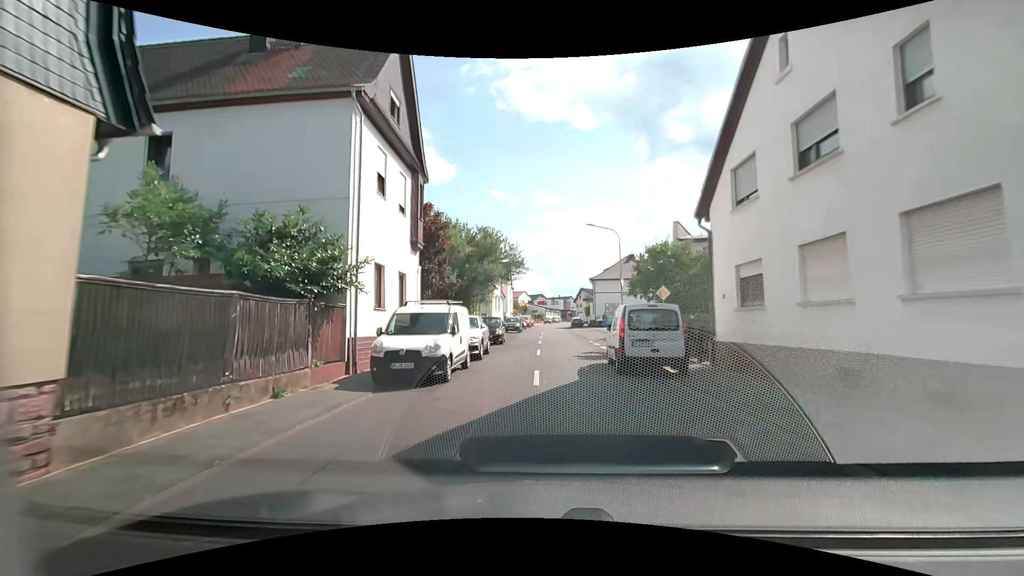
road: secondary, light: Day
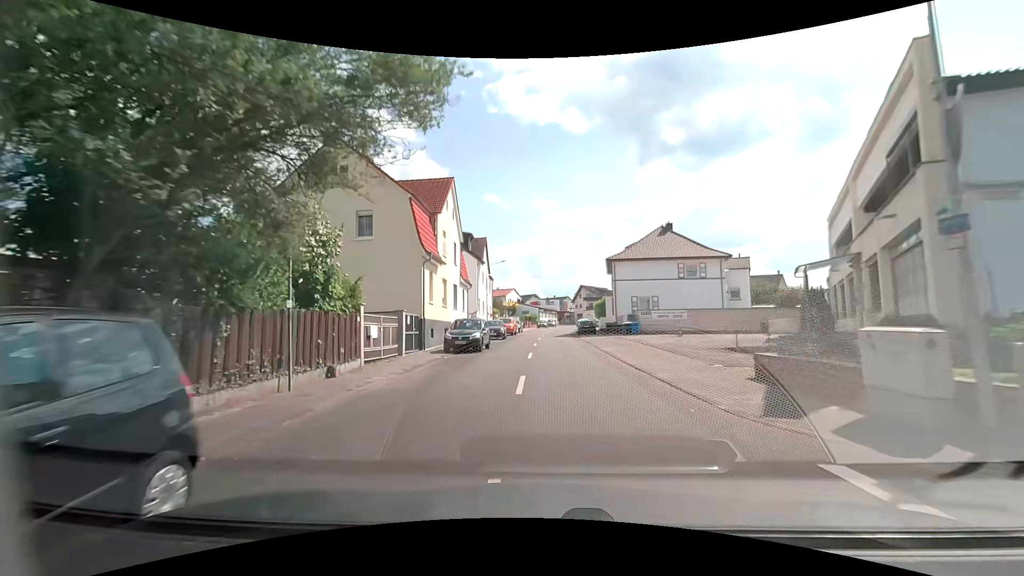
(0.0, +27.0) m; 0°
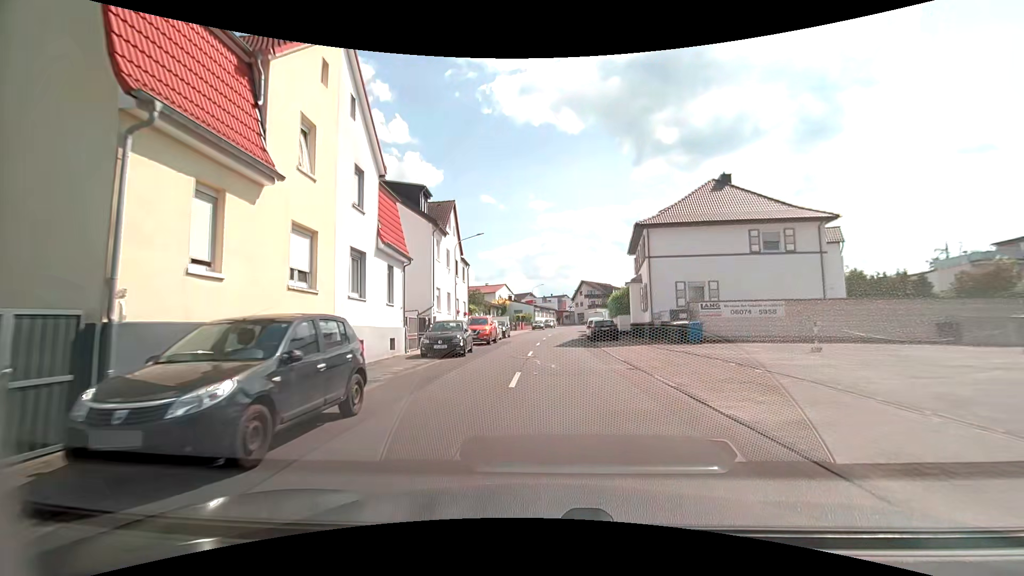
(+0.1, +17.5) m; +1°
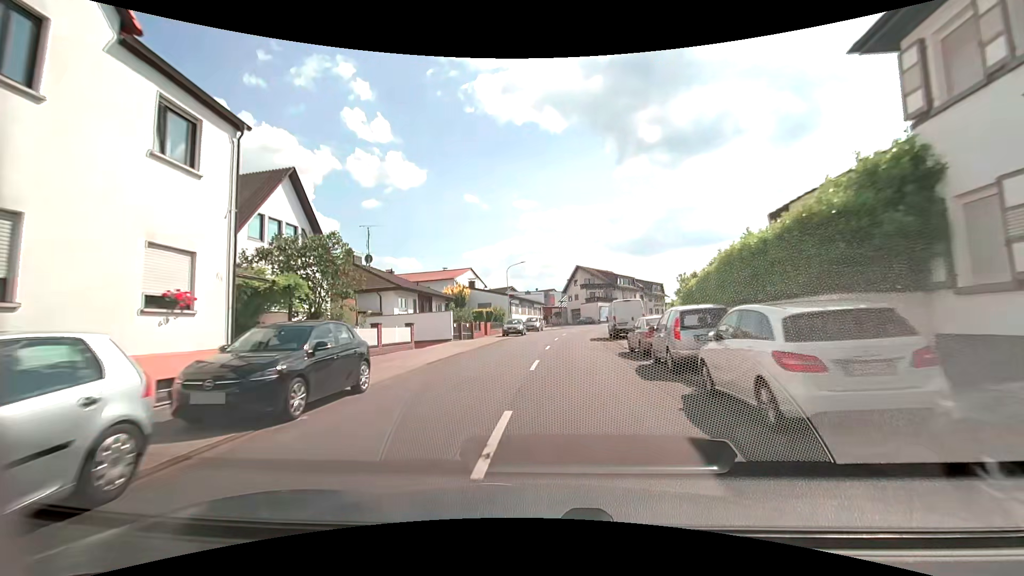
(+0.4, +33.0) m; +2°
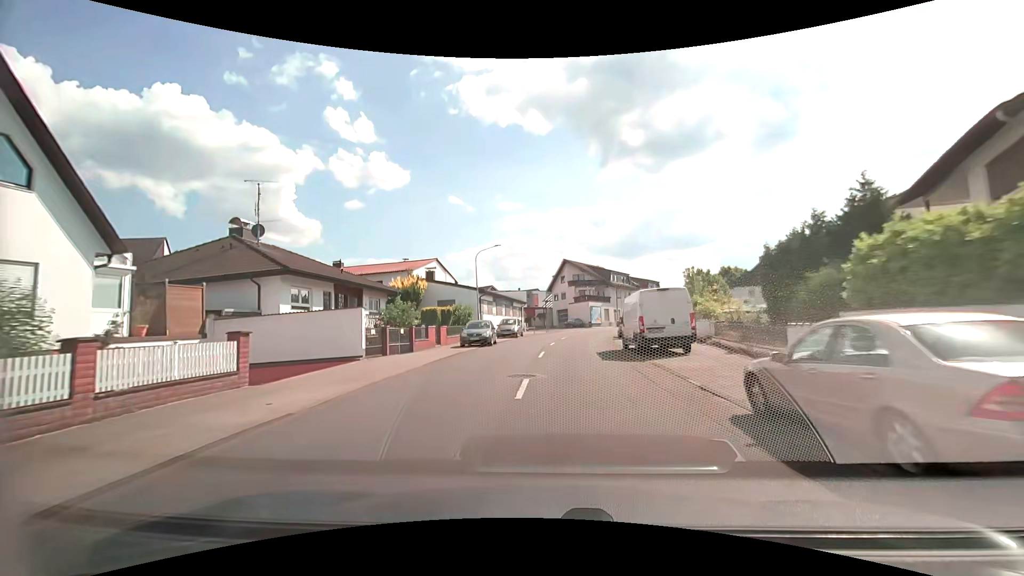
(0.0, +13.6) m; +1°
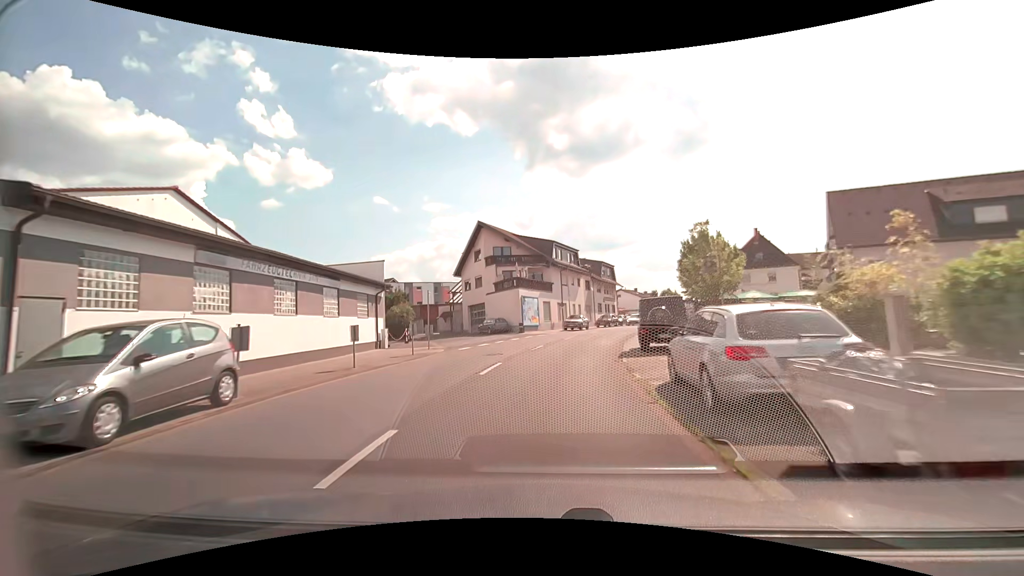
(+2.7, +33.3) m; +9°
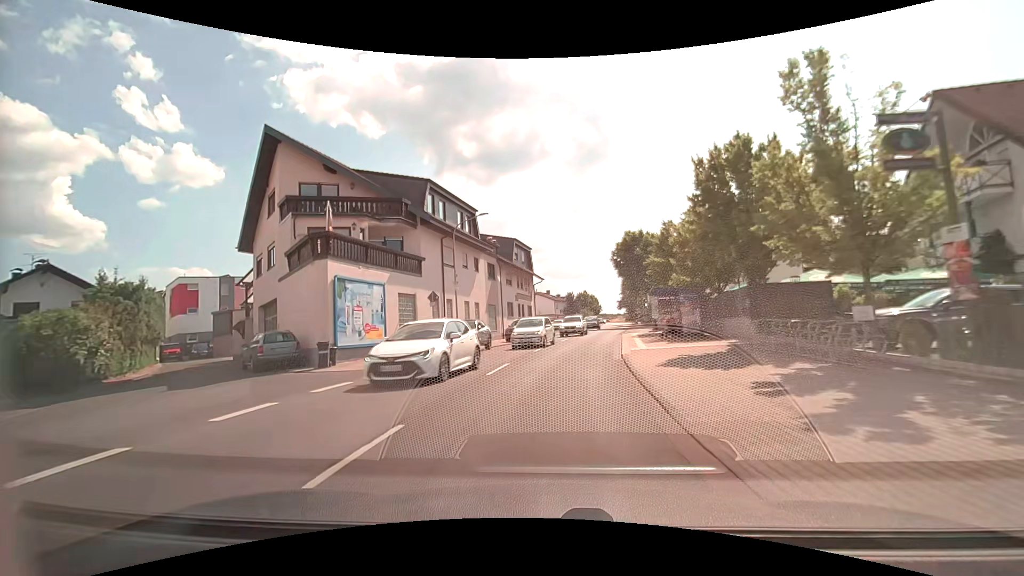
(+2.1, +26.1) m; +10°
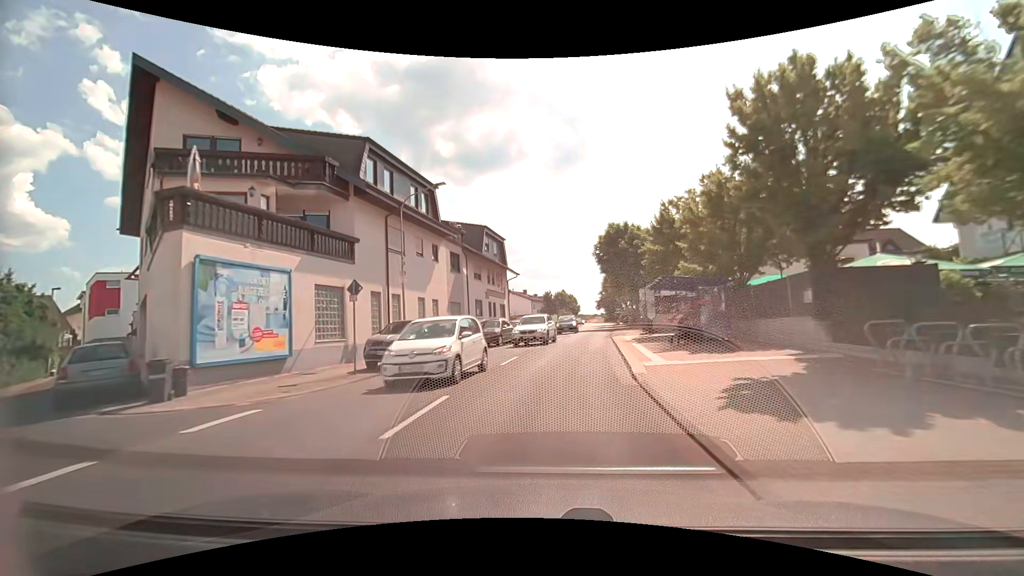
(+0.1, +6.5) m; +3°
(0, +10) (+1, +20) (+2, +30) (+4, +40) (+5, +50) (+6, +60) (+7, +70) (+8, +80) (+10, +89) (+11, +99) m
